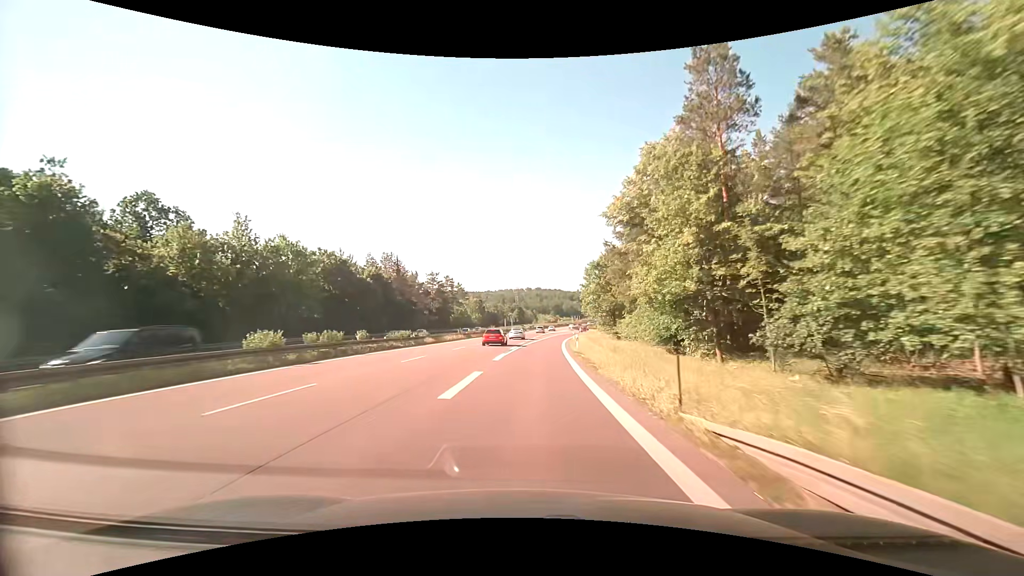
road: trunk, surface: asphalt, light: Day
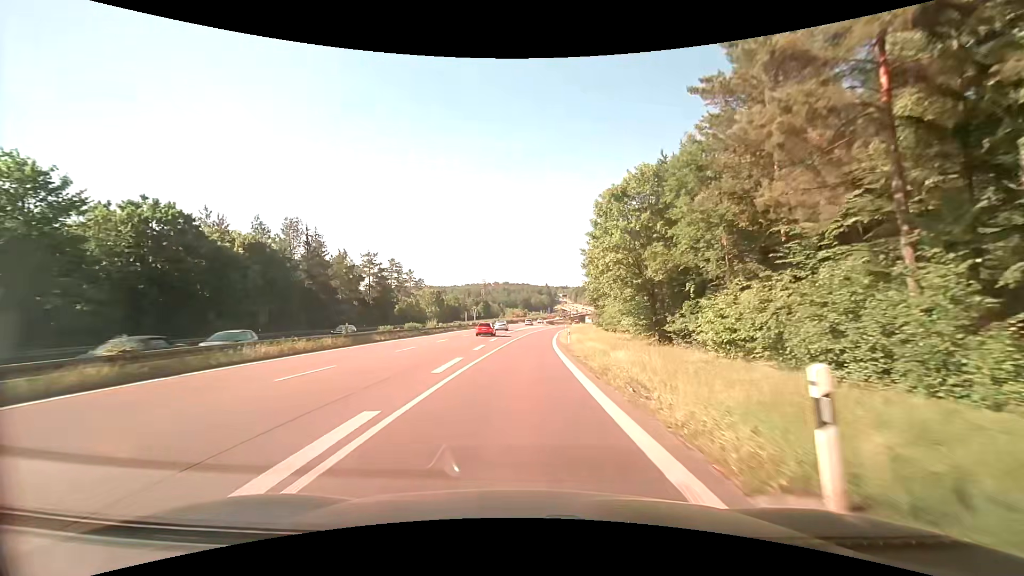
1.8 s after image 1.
(+0.8, +31.6) m; +3°
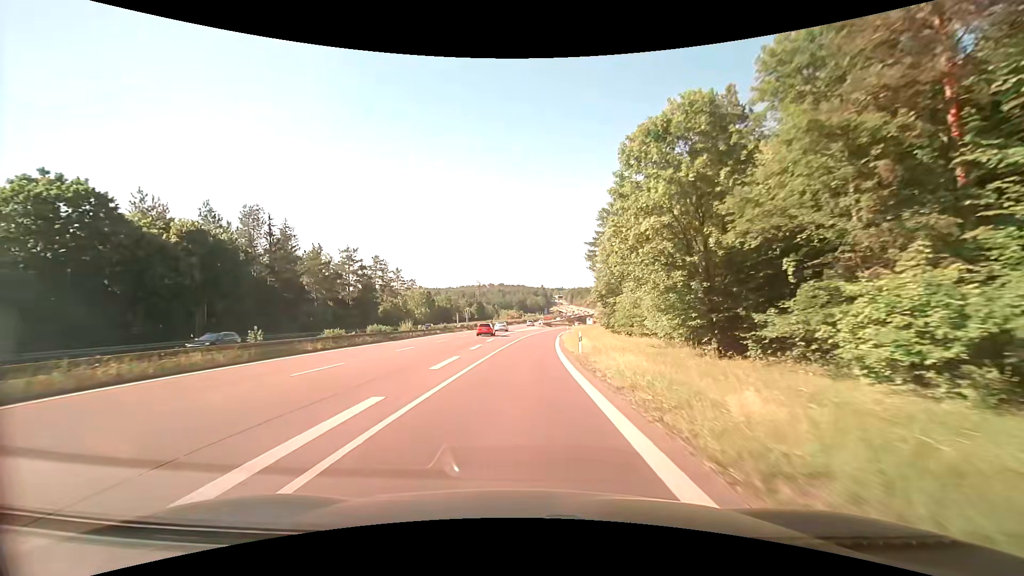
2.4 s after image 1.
(+0.1, +10.2) m; +1°
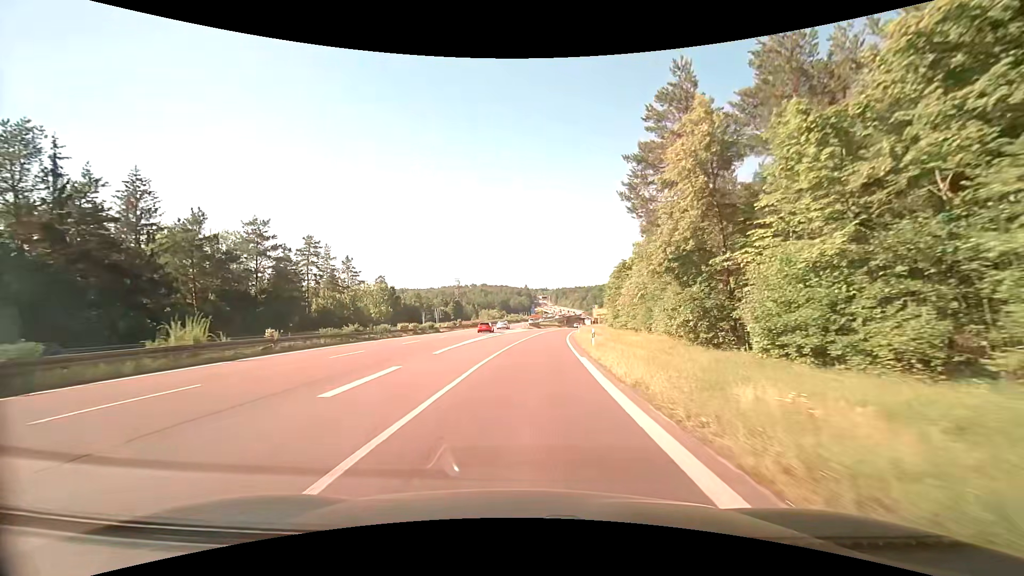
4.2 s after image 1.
(+0.3, +30.1) m; +2°
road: trunk_link
